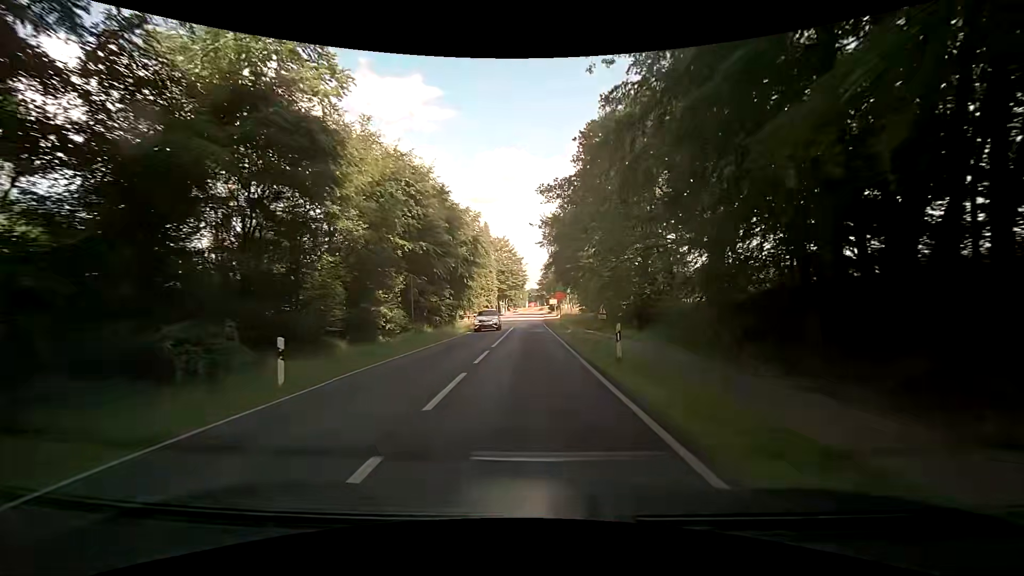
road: secondary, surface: asphalt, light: Day
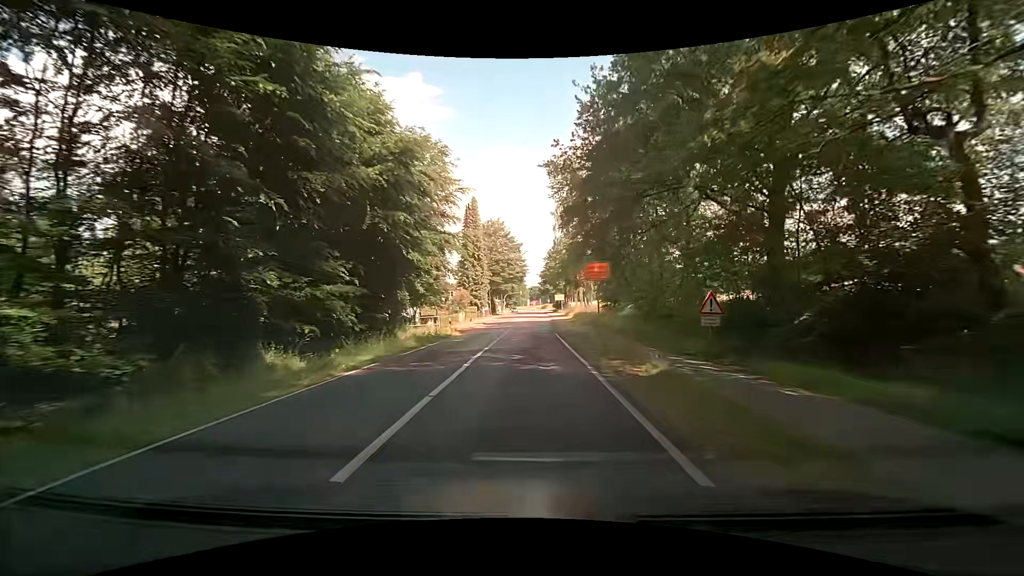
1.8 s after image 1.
(+0.1, +23.4) m; 0°
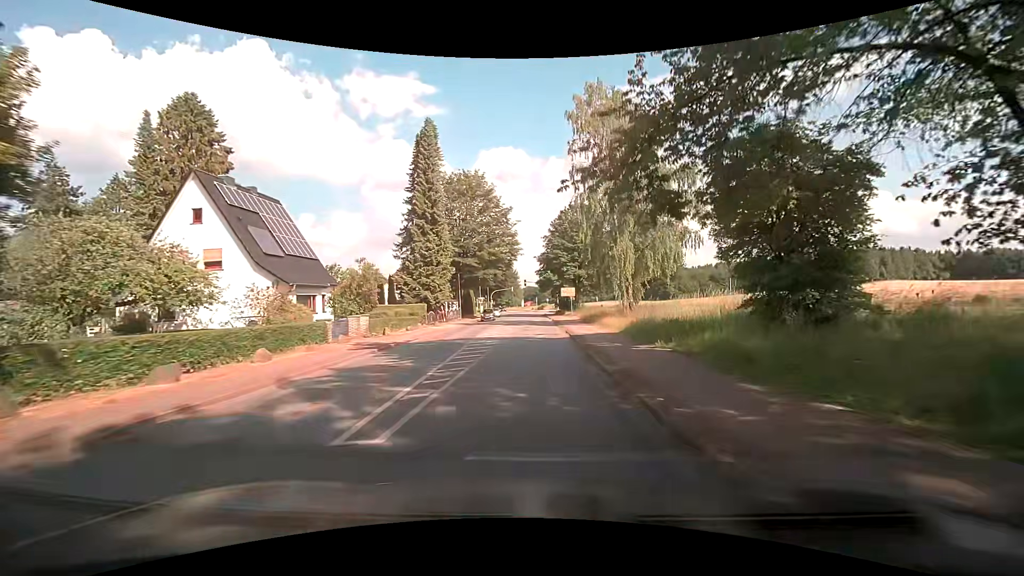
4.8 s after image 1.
(+0.2, +35.6) m; 0°
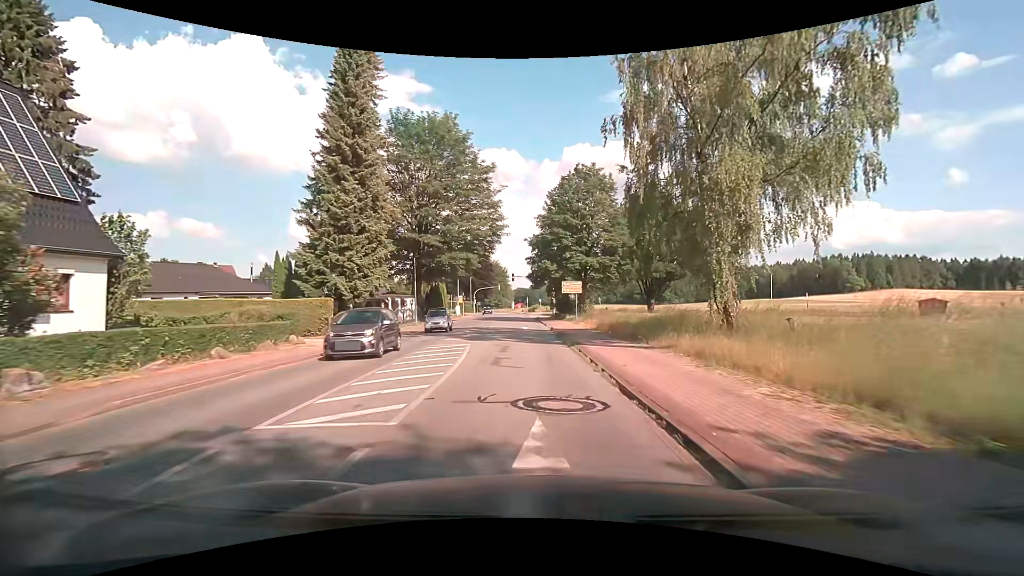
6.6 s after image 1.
(+0.3, +19.5) m; +2°
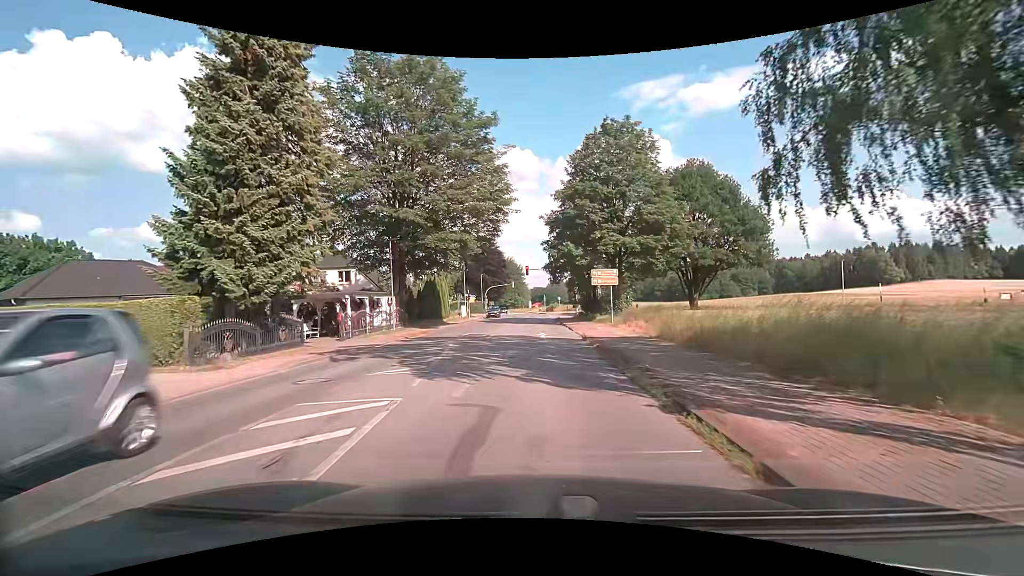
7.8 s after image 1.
(-0.3, +11.6) m; -2°
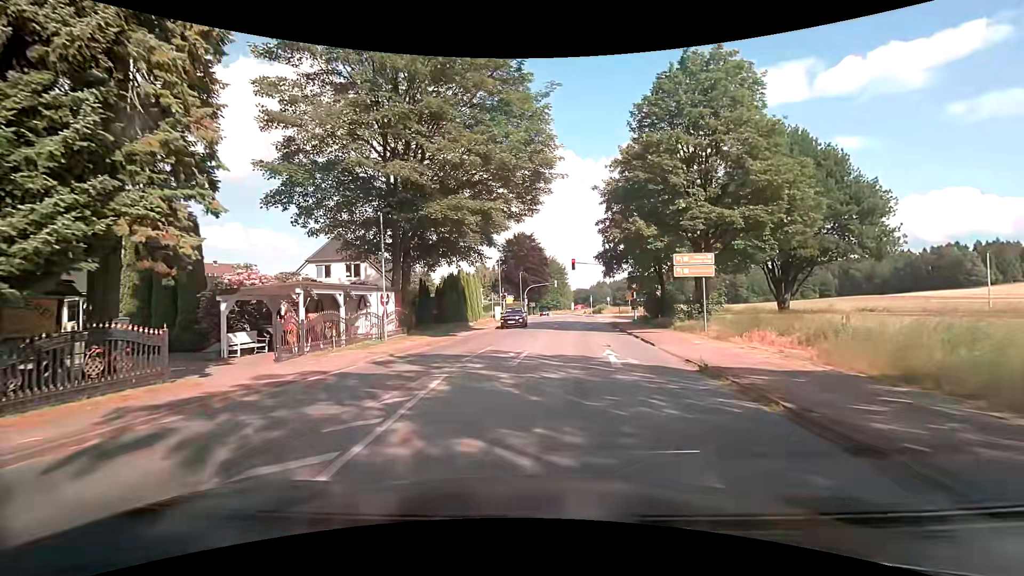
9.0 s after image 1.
(-0.5, +10.1) m; -5°
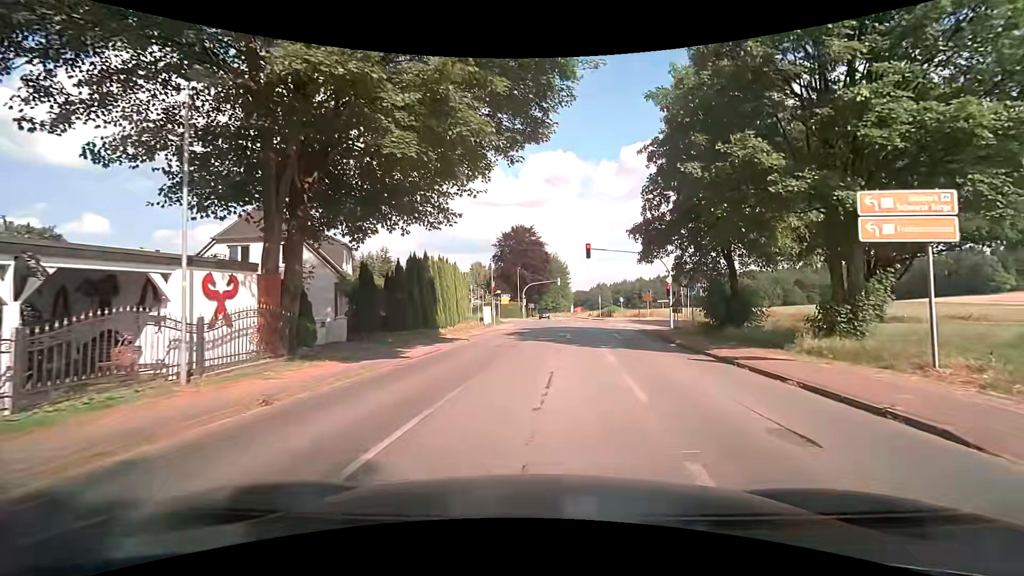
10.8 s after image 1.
(-0.1, +12.8) m; 0°
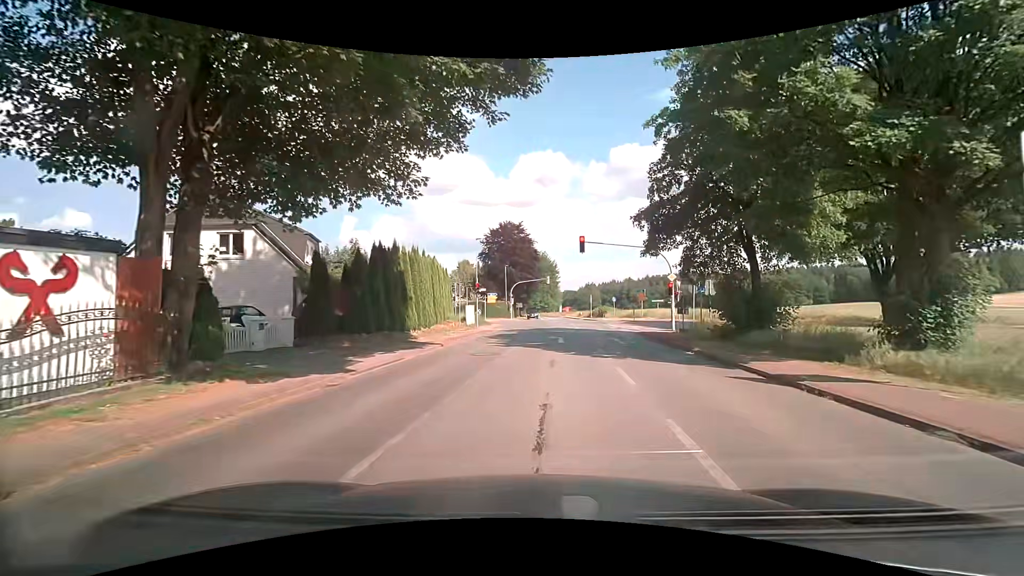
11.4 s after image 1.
(0.0, +3.8) m; +1°
(0, +10) (+1, +20) (+2, +30) (+2, +40) (+3, +50) (0, +59) (-6, +67) (-16, +70) (-25, +73) (-35, +76) m
